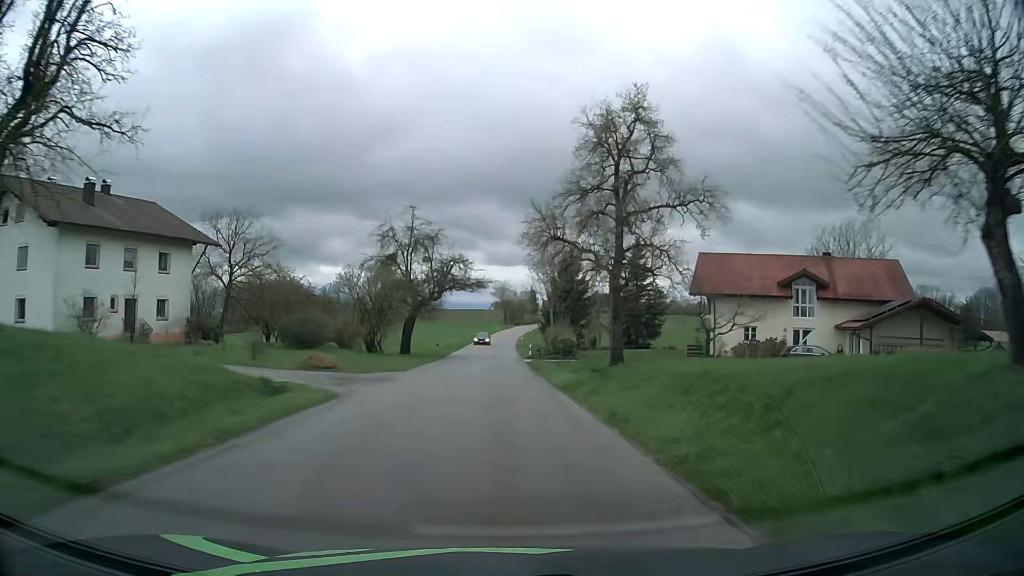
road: tertiary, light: Day
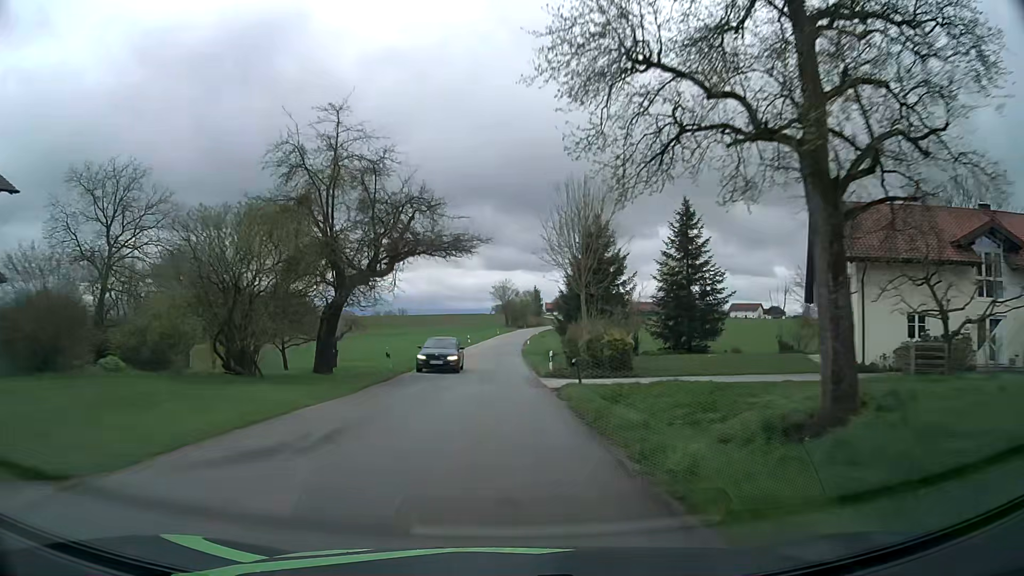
(0.0, +21.3) m; 0°
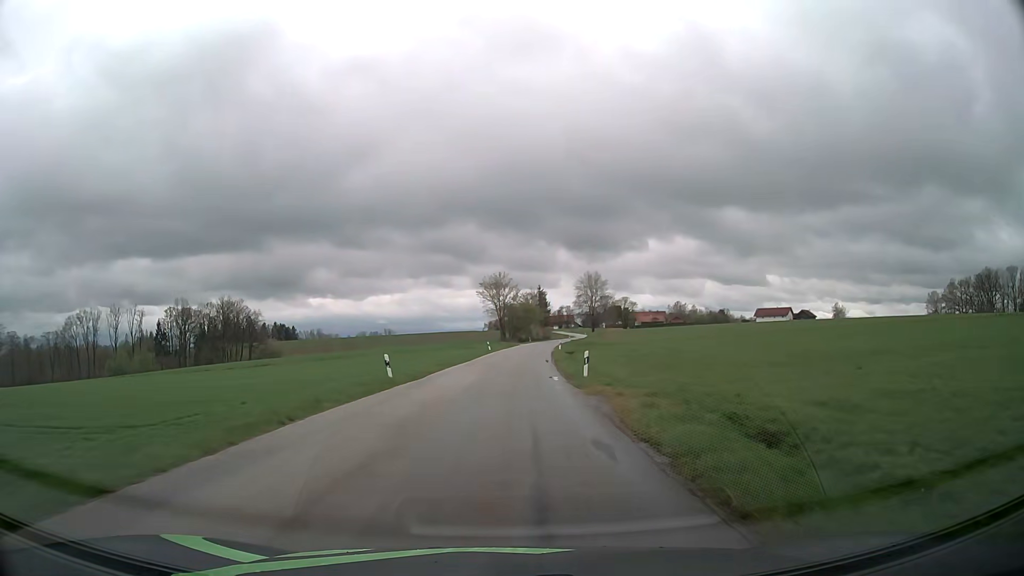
(-0.5, +54.5) m; 0°
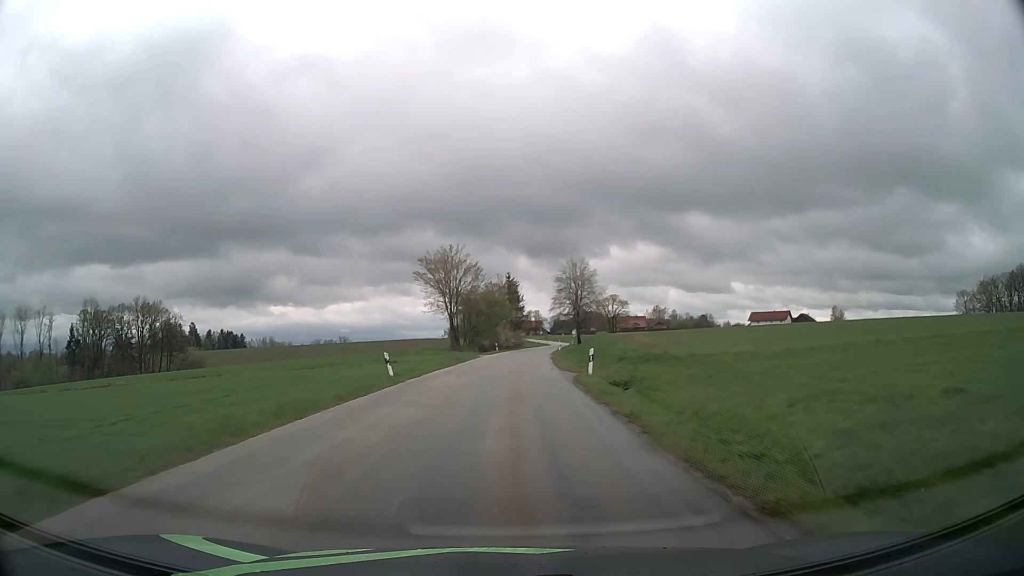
(+1.7, +44.0) m; +4°
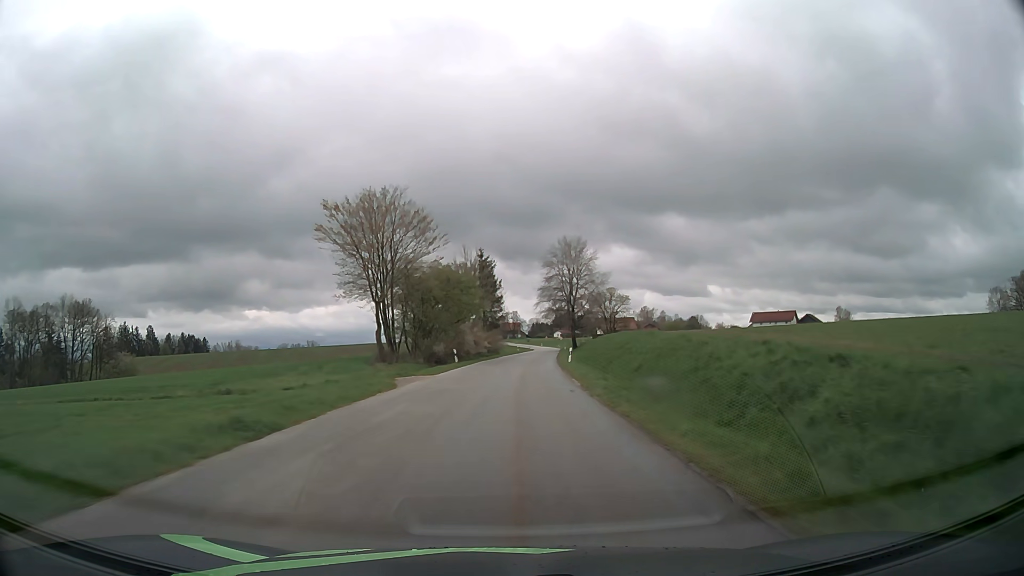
(+0.5, +33.2) m; +2°
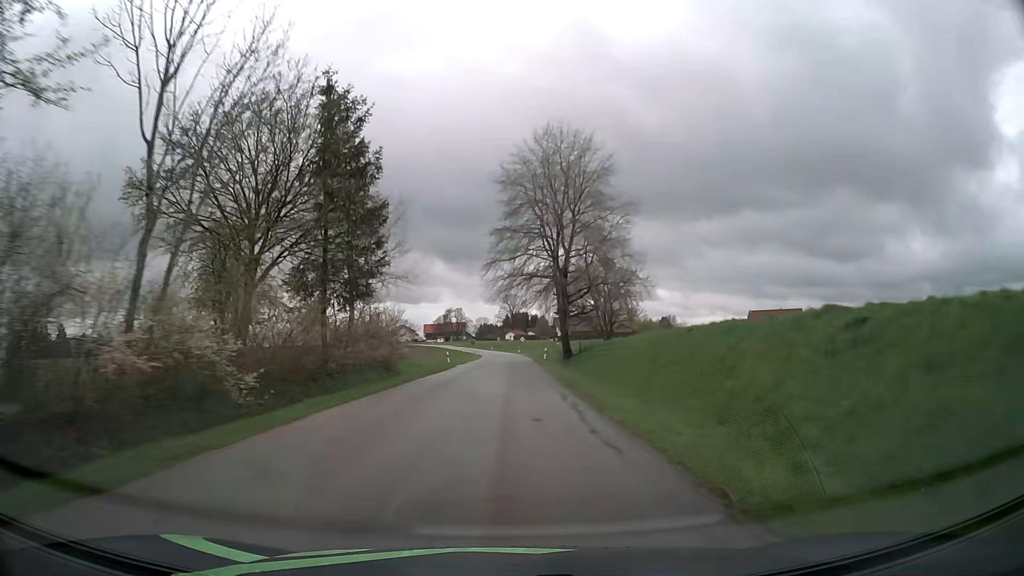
(+2.3, +55.9) m; +4°
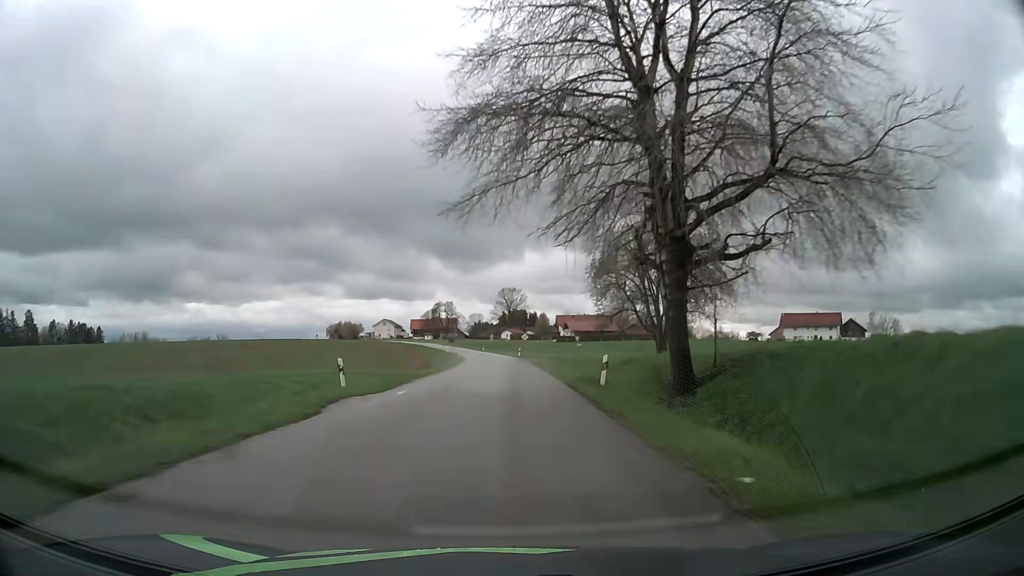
(+0.2, +33.7) m; 0°
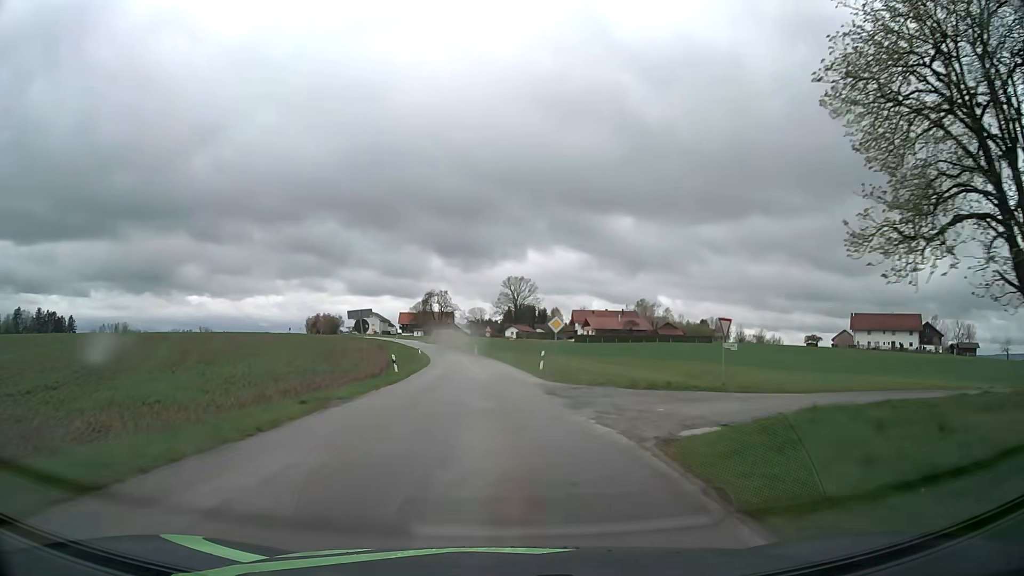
(+0.3, +44.6) m; 0°
(0, +10) (0, +20) (-1, +30) (-1, +40) (-2, +50) (-3, +60) (-4, +70) (-6, +80) (-7, +90) (-9, +99) m
